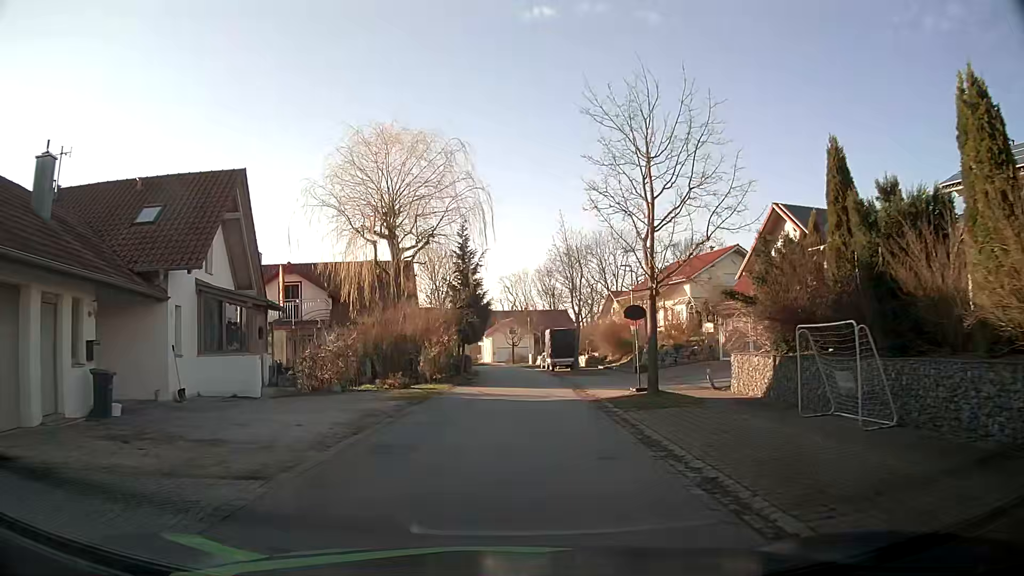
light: Day
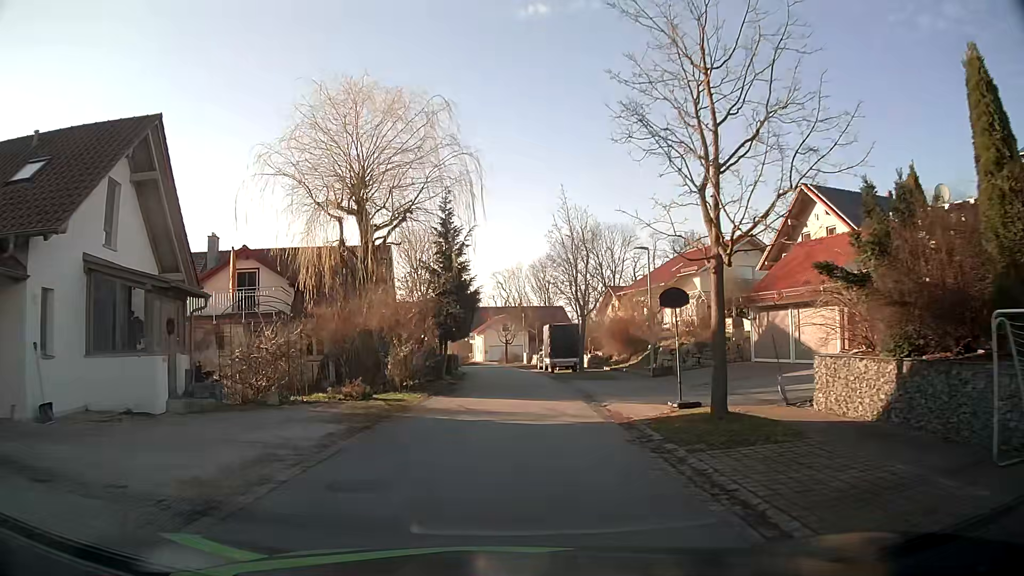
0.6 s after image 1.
(+0.2, +5.4) m; +3°
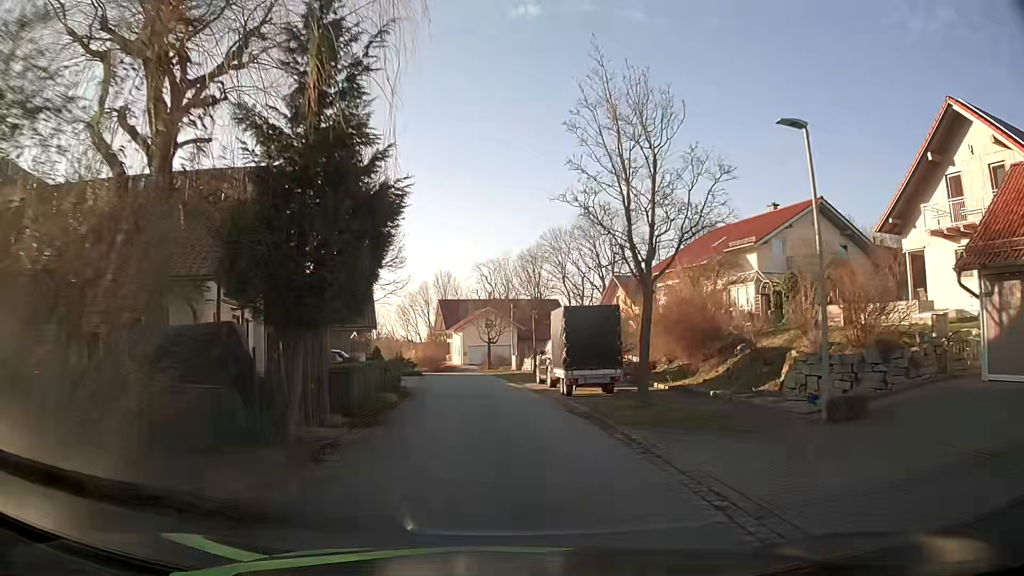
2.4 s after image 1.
(+0.1, +16.2) m; +1°
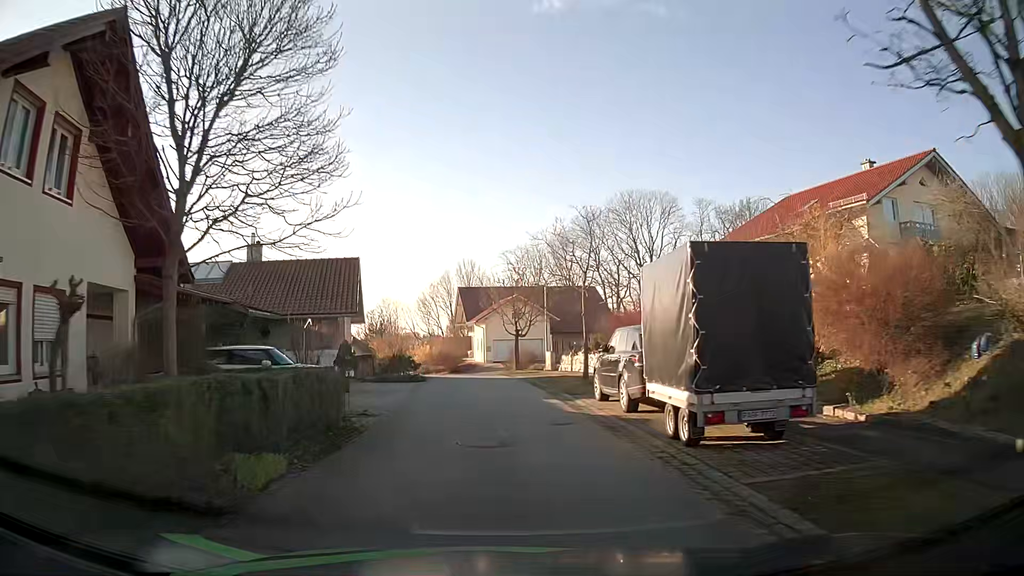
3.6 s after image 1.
(-0.2, +10.8) m; -2°
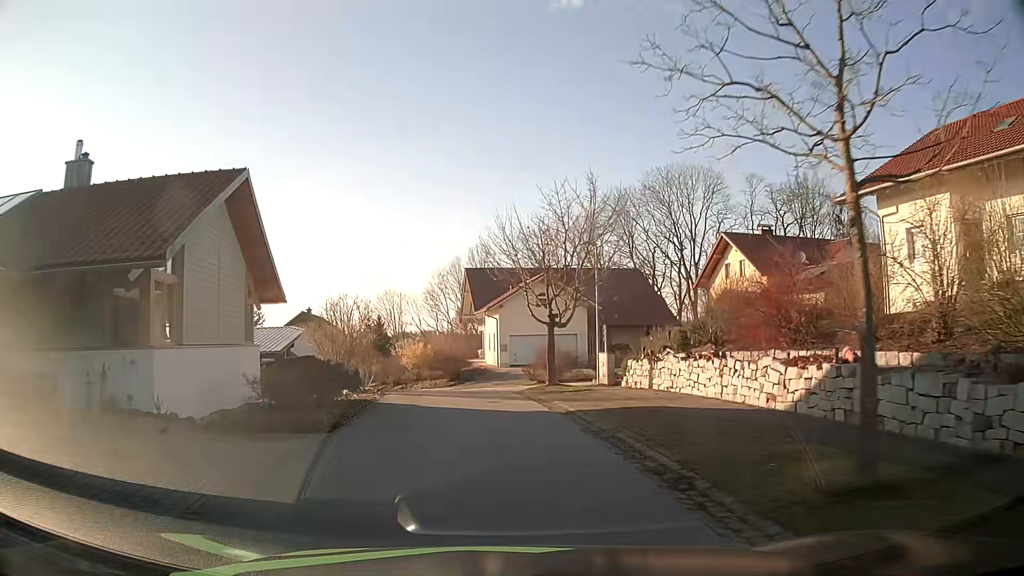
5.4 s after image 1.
(-0.3, +16.1) m; -2°
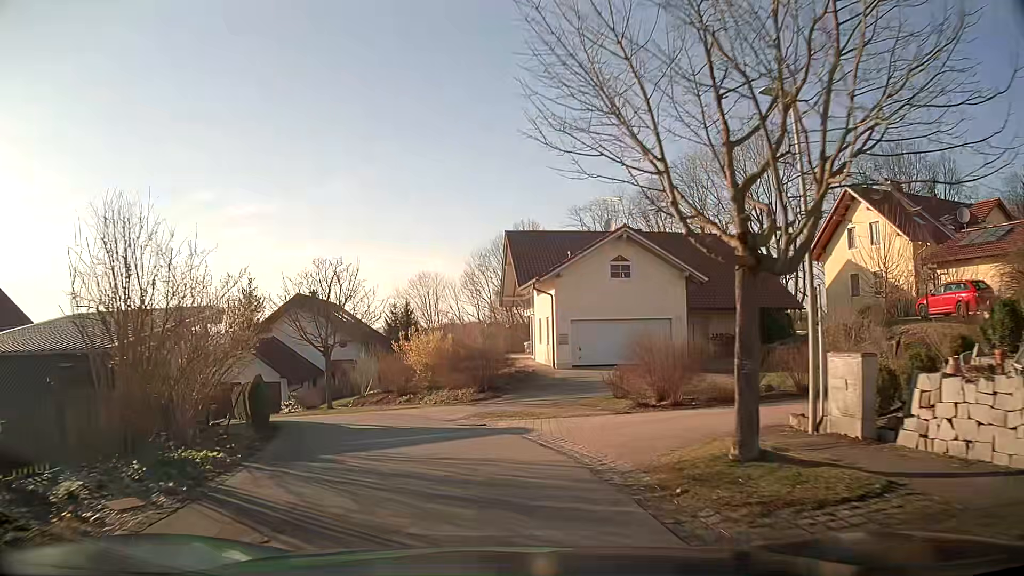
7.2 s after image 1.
(-0.4, +14.8) m; -4°
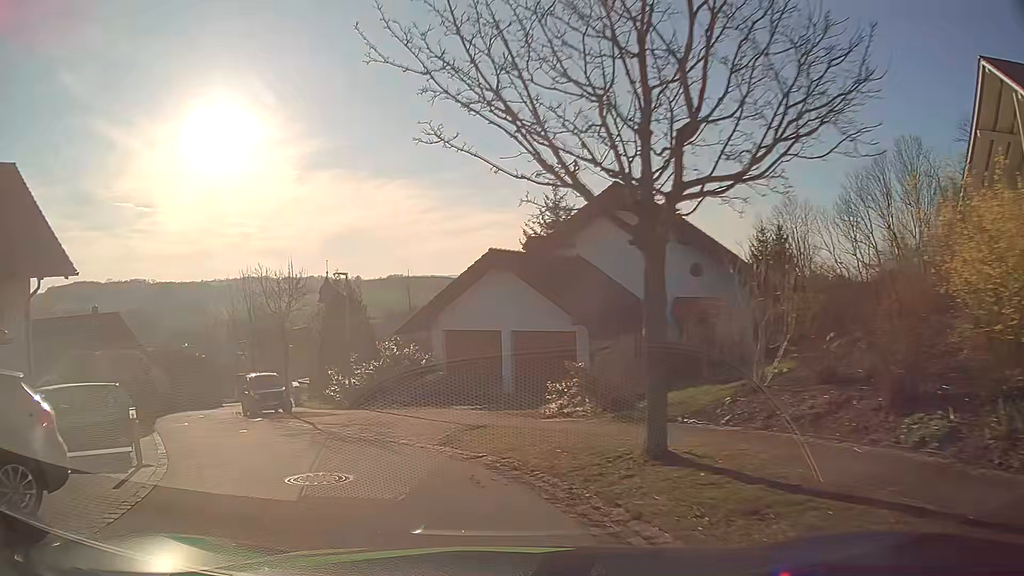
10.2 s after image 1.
(-4.7, +21.1) m; -30°
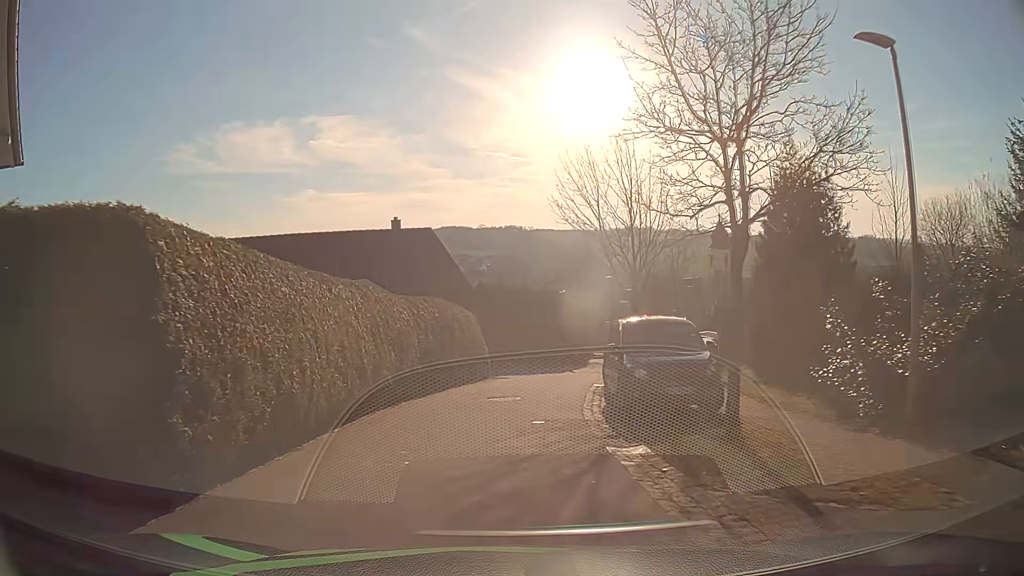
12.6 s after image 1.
(-5.4, +16.3) m; -33°
